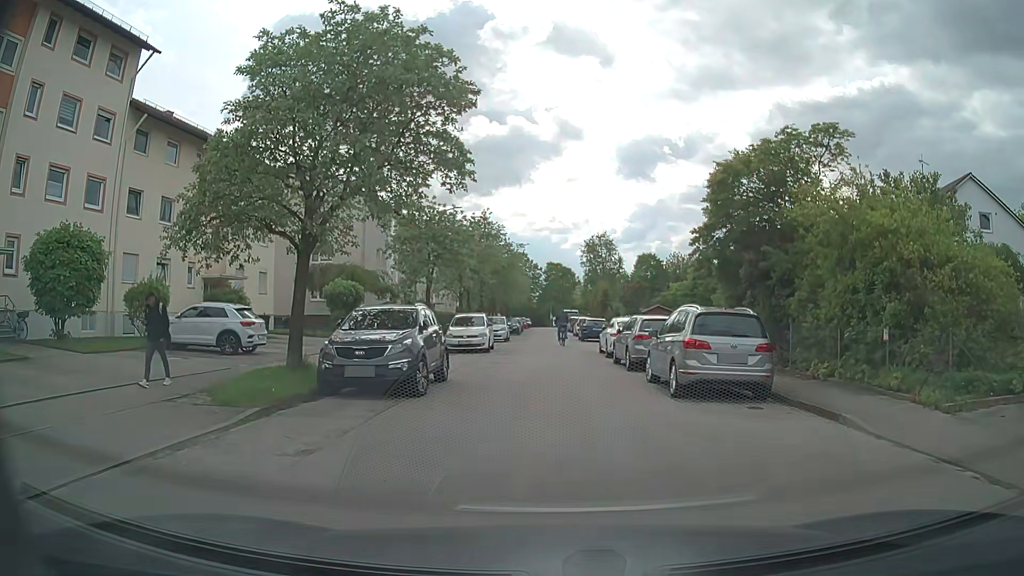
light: Day
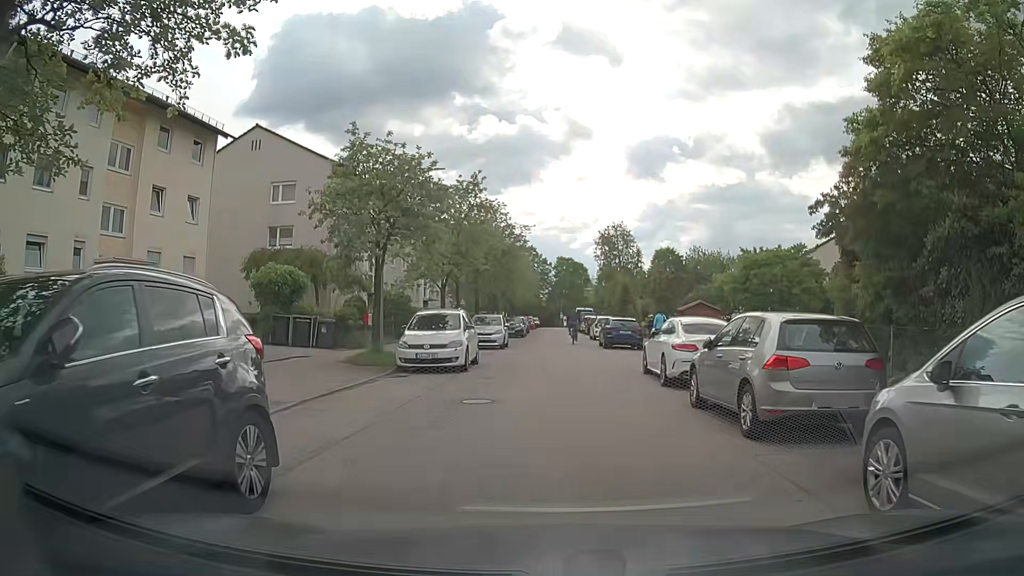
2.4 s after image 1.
(0.0, +10.0) m; -1°
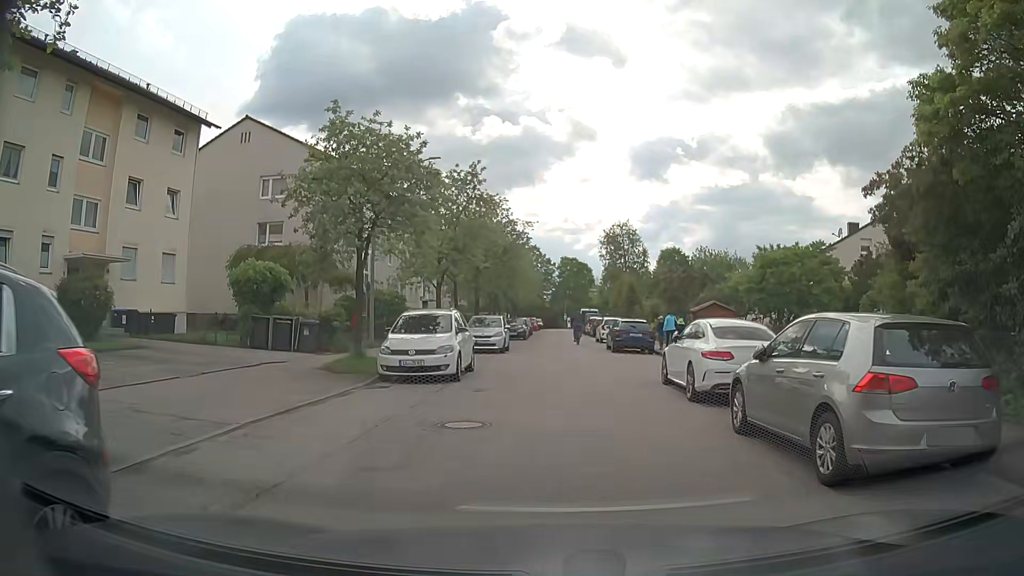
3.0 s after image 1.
(0.0, +2.2) m; 0°
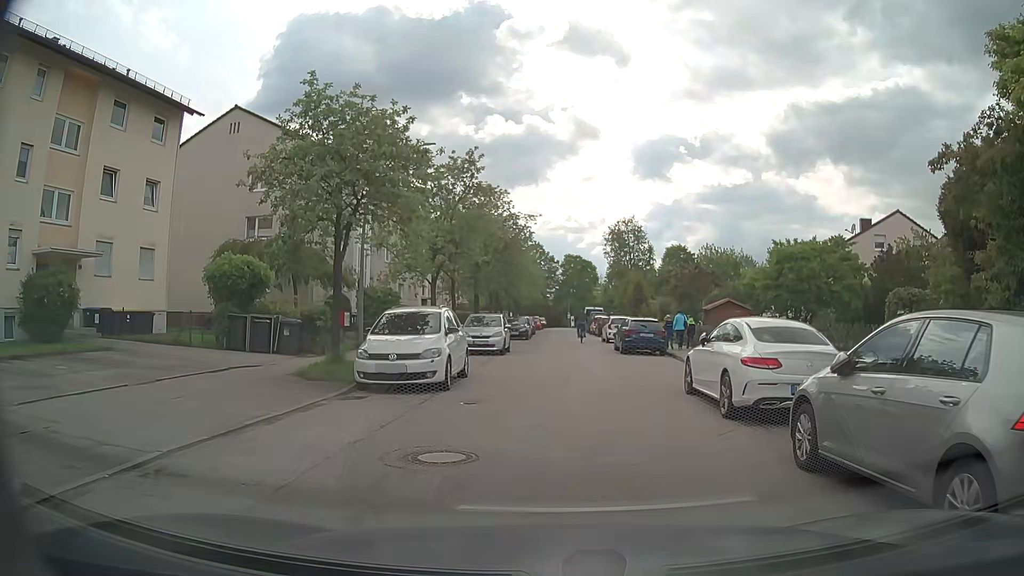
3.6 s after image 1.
(0.0, +2.0) m; -1°
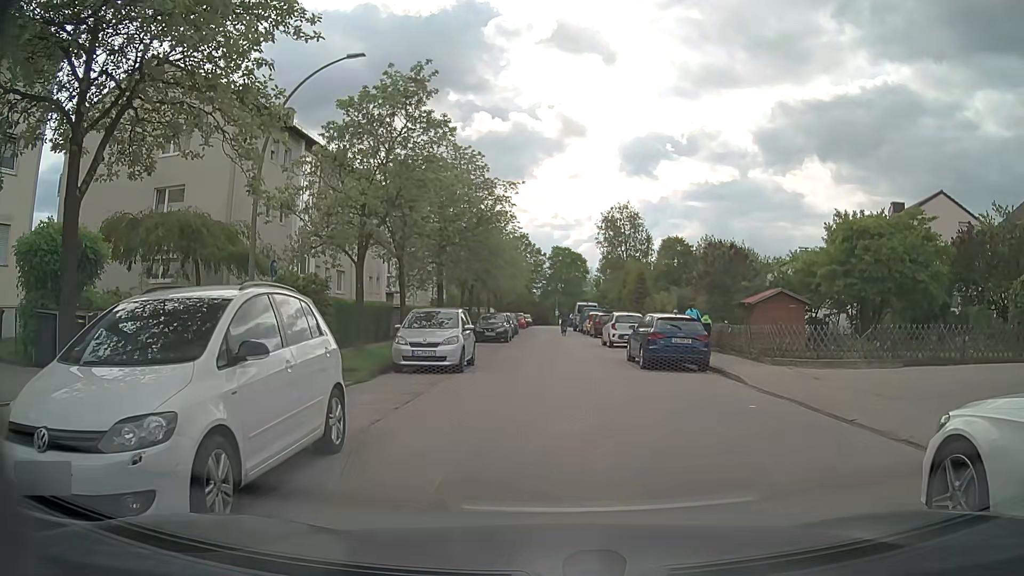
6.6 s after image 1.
(+0.2, +8.7) m; +2°
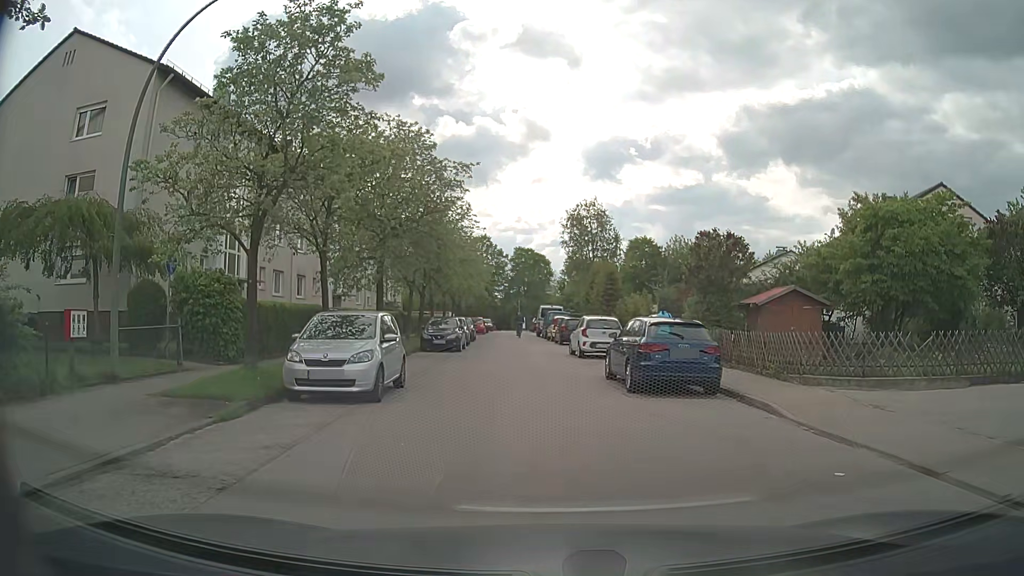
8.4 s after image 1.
(+0.1, +4.5) m; +3°
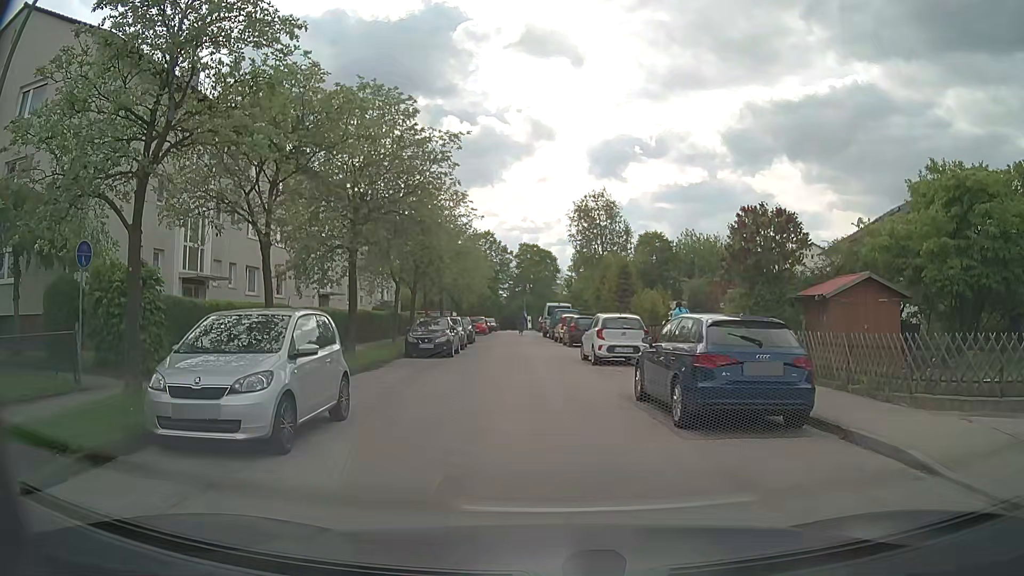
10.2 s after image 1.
(0.0, +4.3) m; +2°
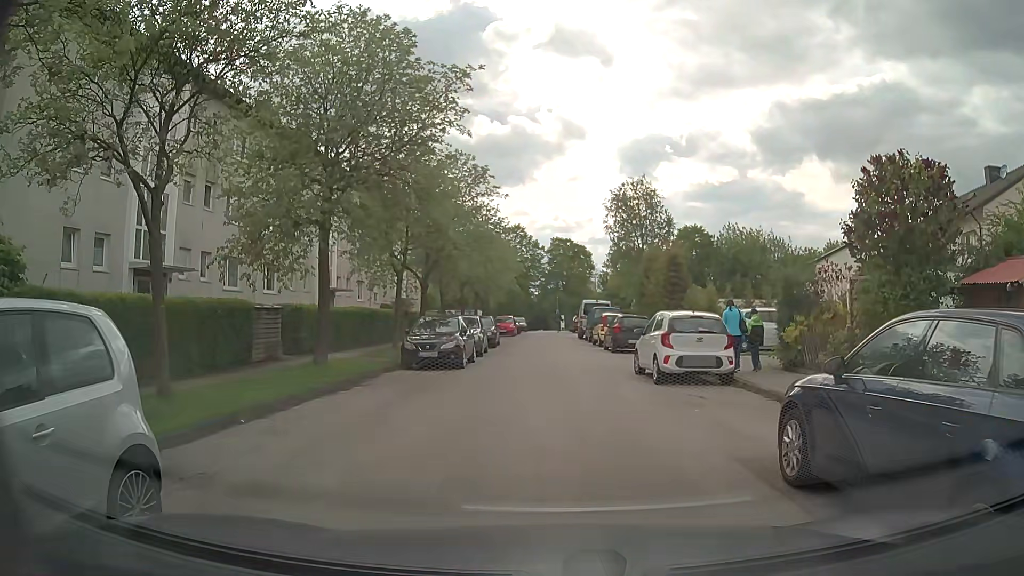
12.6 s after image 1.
(-0.4, +5.7) m; -5°
